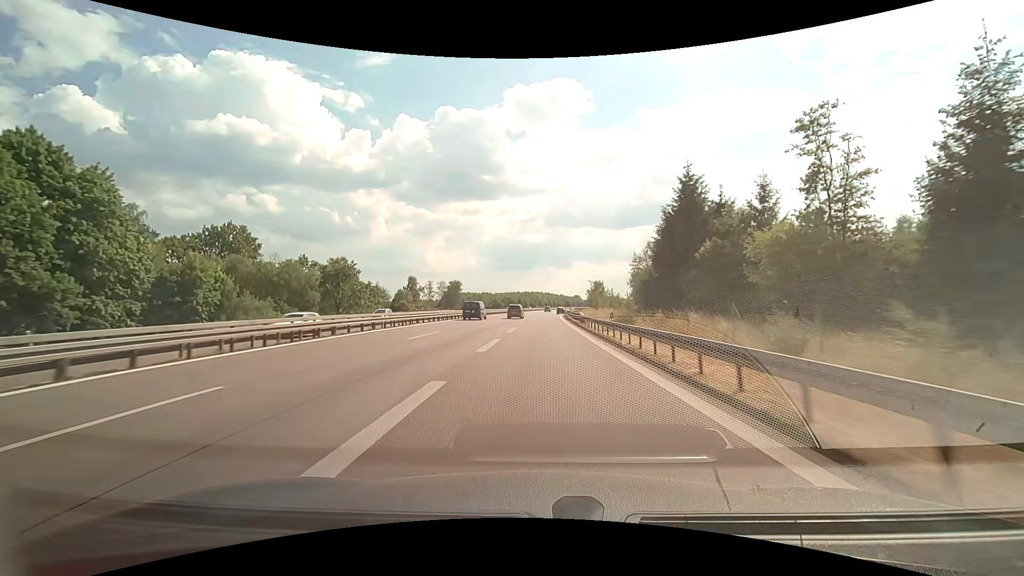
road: motorway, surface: asphalt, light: Day
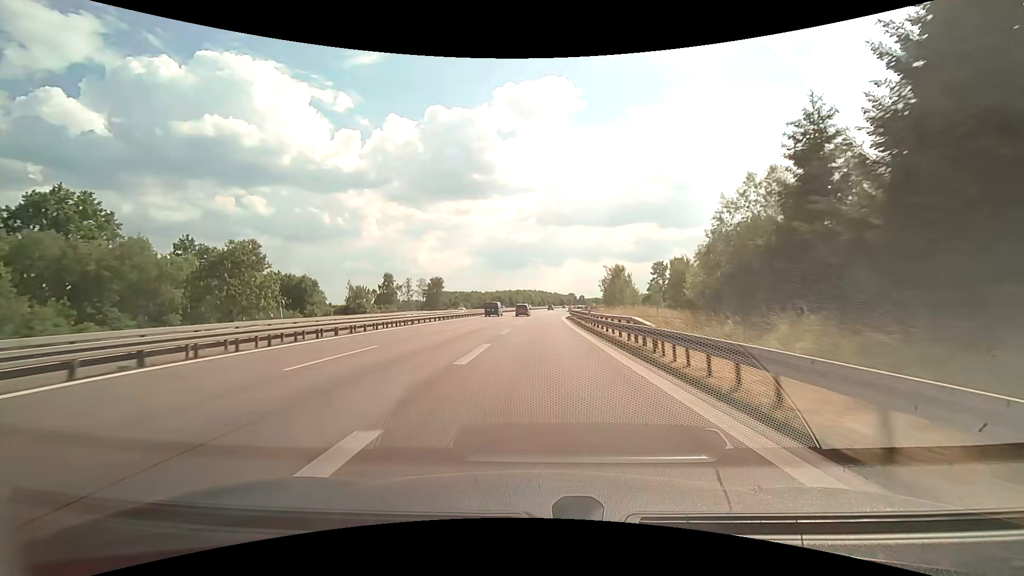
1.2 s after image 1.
(+0.4, +27.4) m; +1°
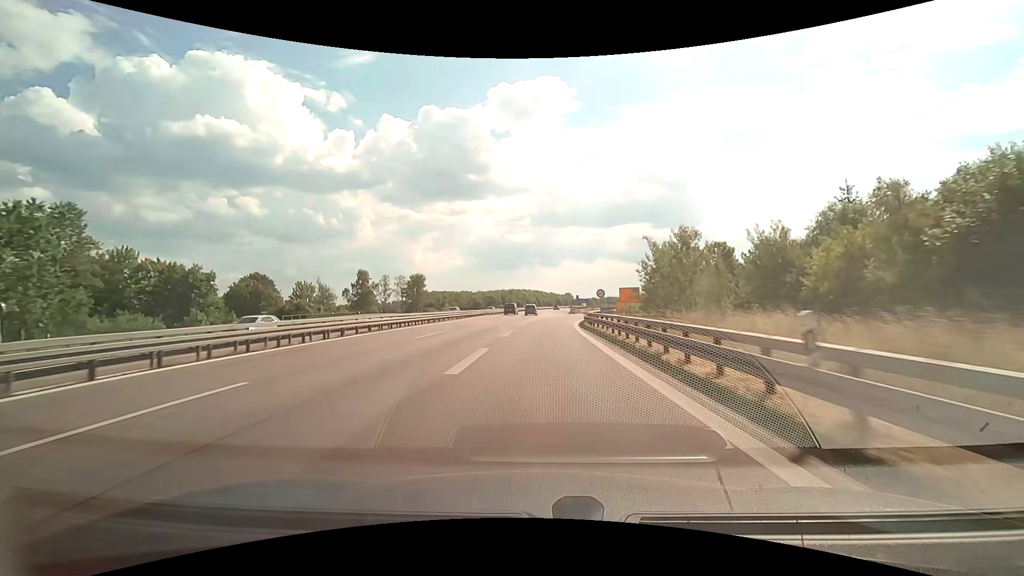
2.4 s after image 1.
(+0.2, +25.3) m; +1°
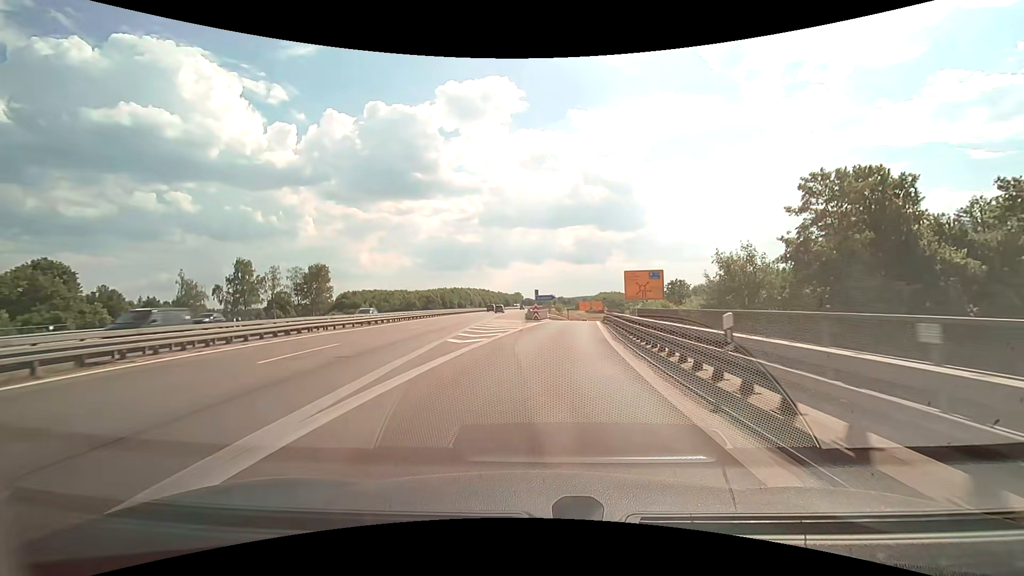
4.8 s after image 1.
(+1.3, +43.6) m; +5°
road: motorway_link
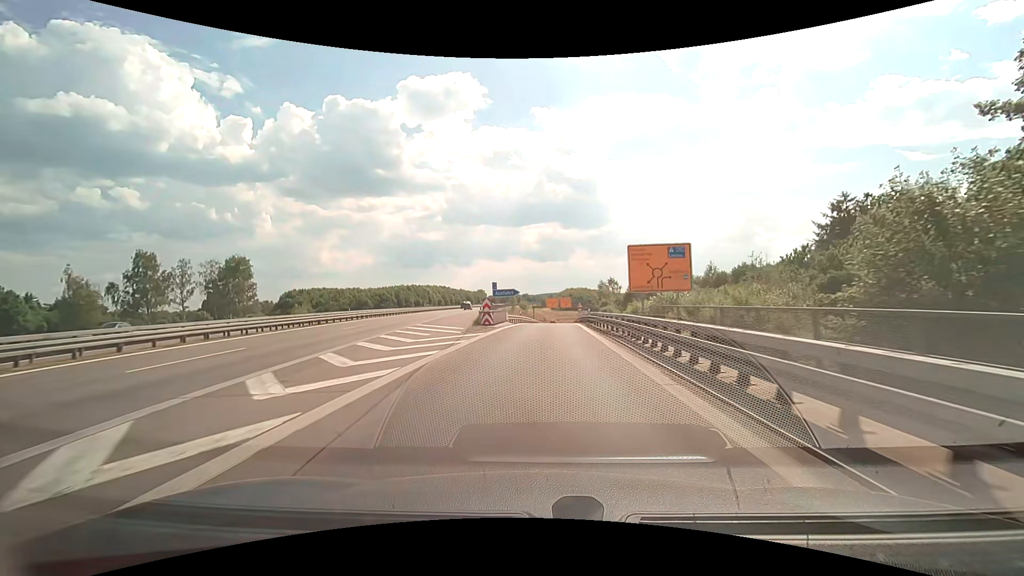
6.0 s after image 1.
(+0.8, +18.2) m; +5°
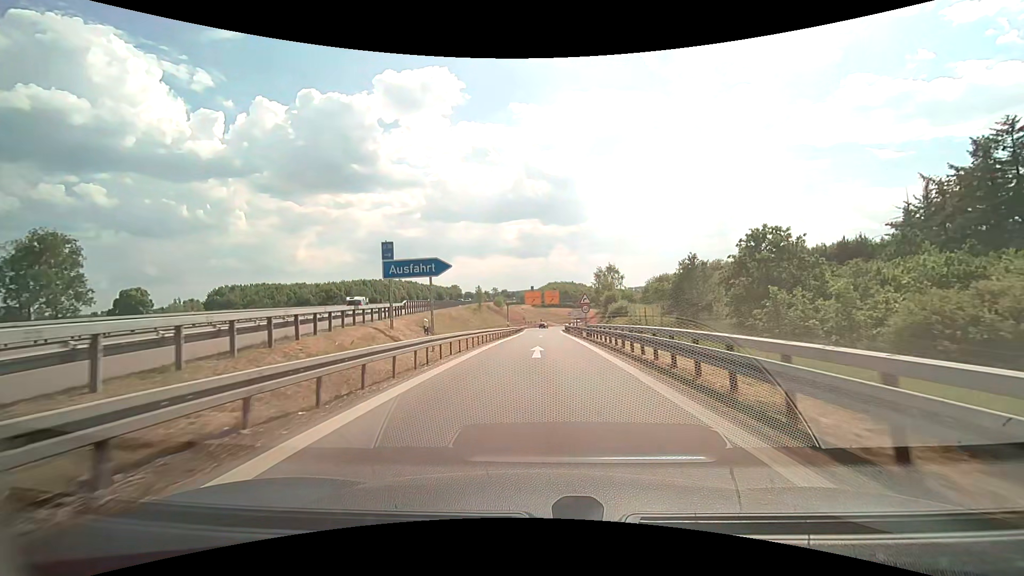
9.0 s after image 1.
(+0.8, +38.3) m; +2°
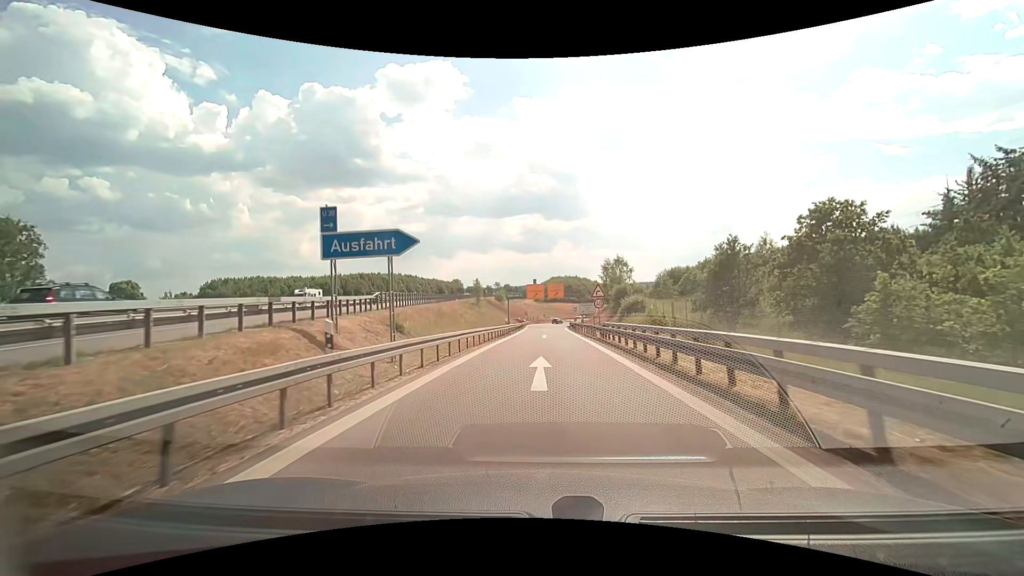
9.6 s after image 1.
(0.0, +7.5) m; 0°
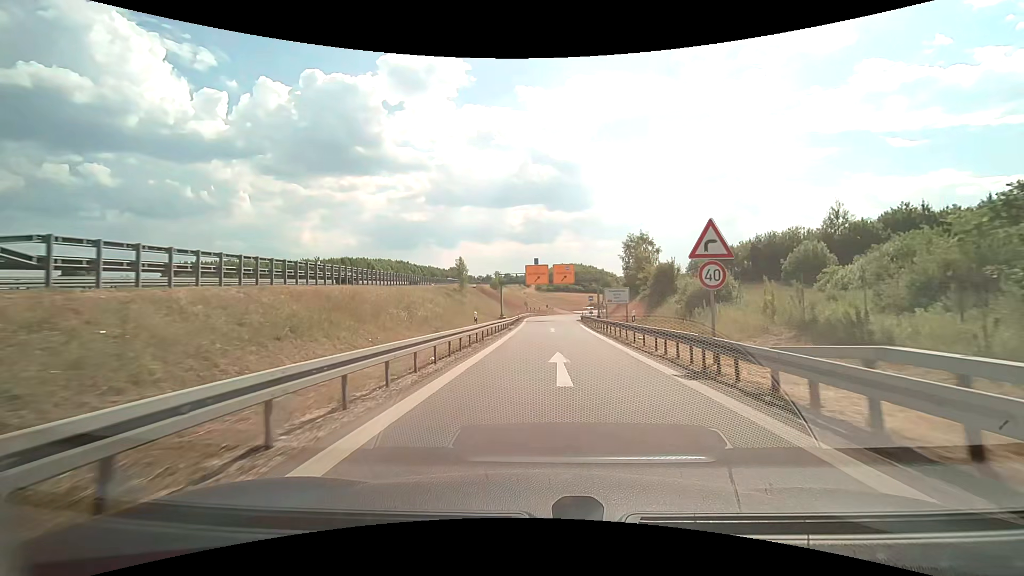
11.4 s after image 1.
(-0.1, +22.7) m; 0°
(0, +10) (0, +20) (0, +30) (0, +40) (0, +50) (0, +60) (0, +70) (0, +80) (0, +90) (+2, +100) m
